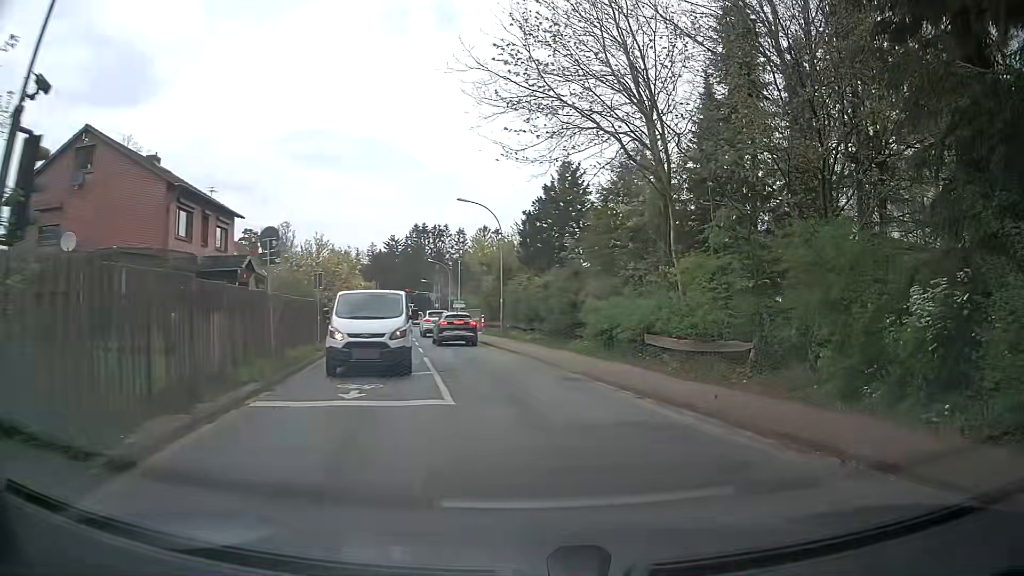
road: tertiary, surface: asphalt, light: Day
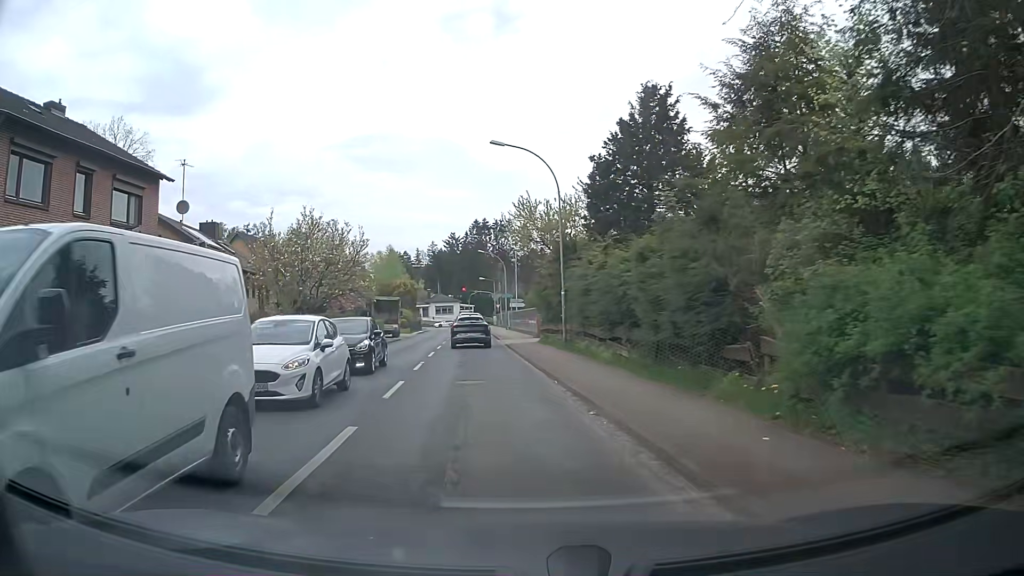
(0.0, +13.5) m; -6°
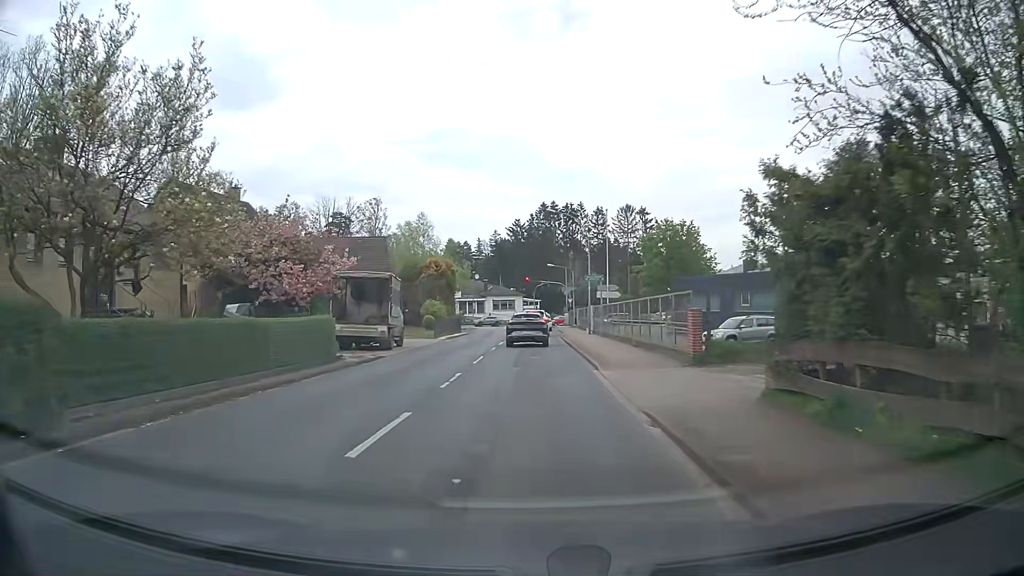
(-1.5, +24.5) m; -5°
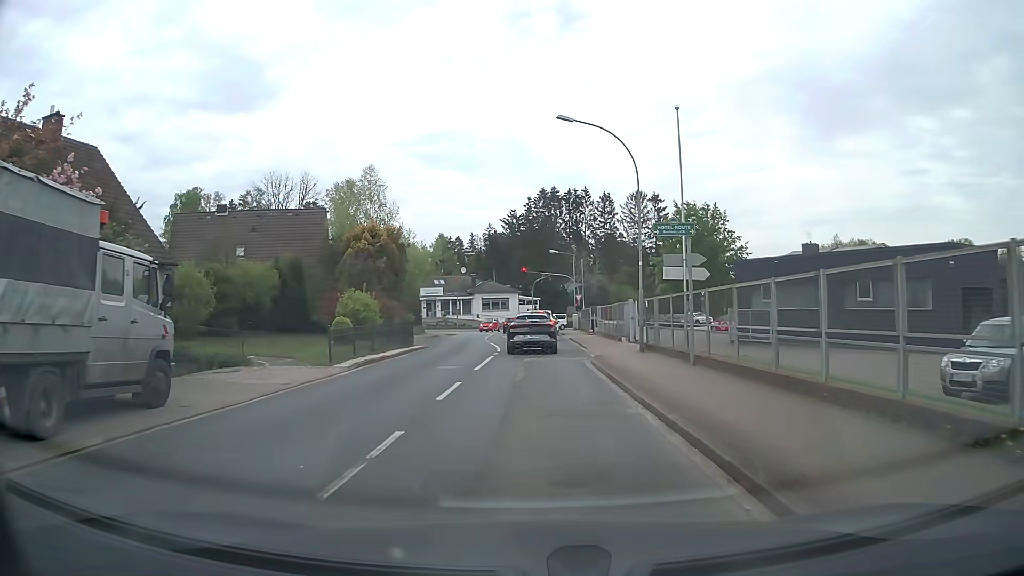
(-0.1, +20.3) m; 0°
(0, +10) (0, +20) (0, +30) (-1, +40) (-2, +50) (-2, +60) (-3, +70) (-10, +76) (-20, +76) (-29, +72) m
